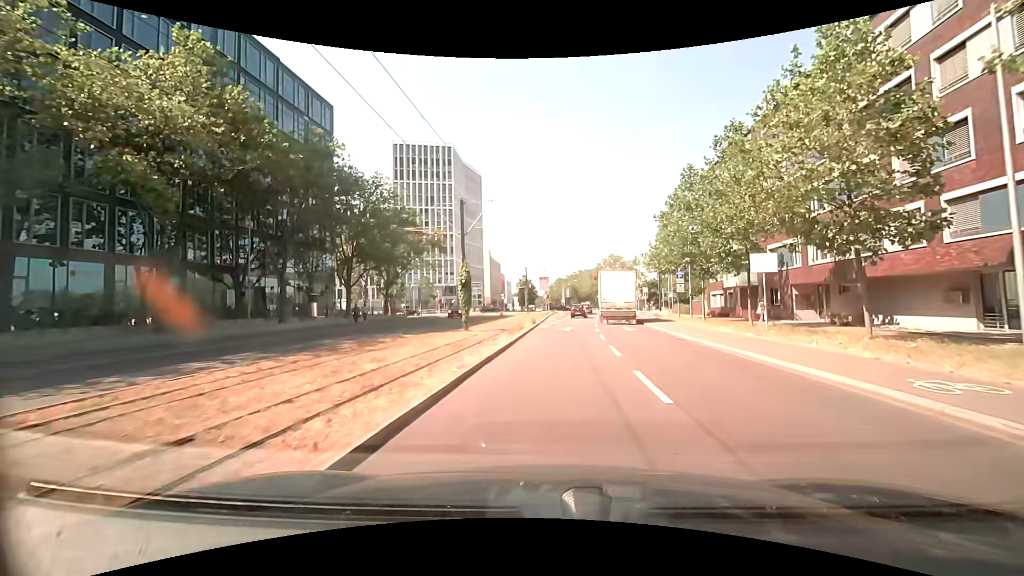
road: secondary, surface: asphalt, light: Day
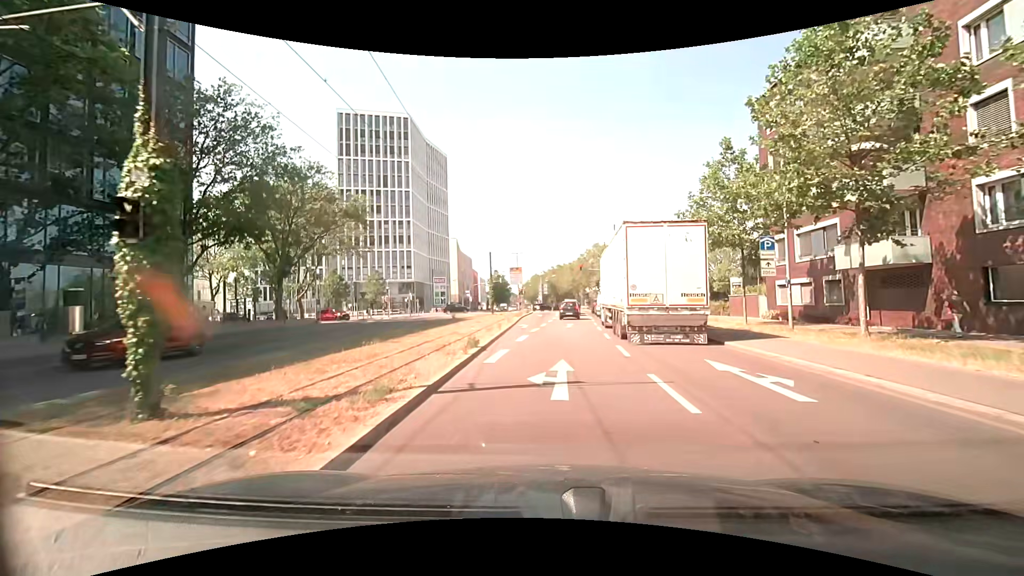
(+0.8, +19.7) m; +4°
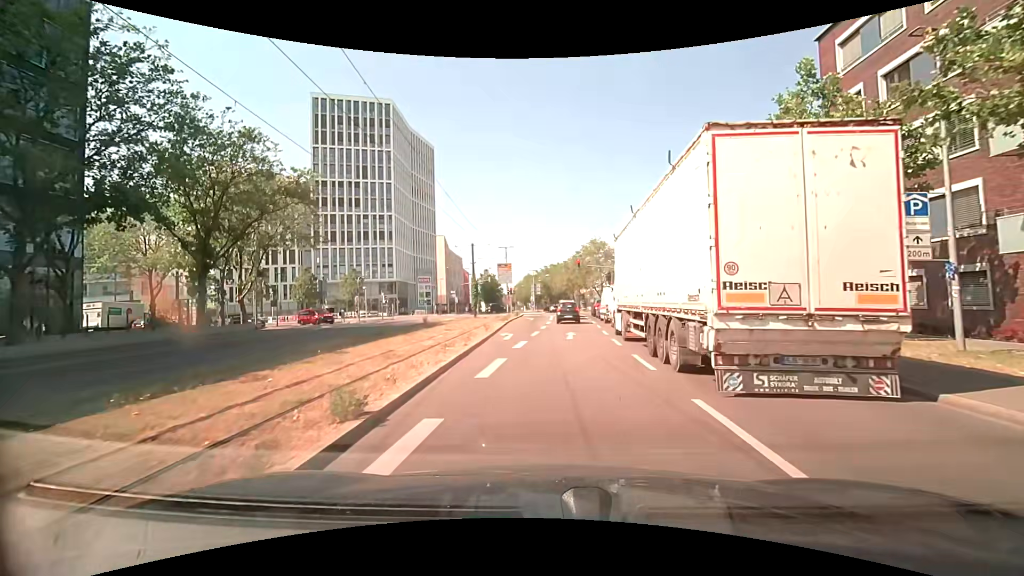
(-0.1, +8.6) m; 0°
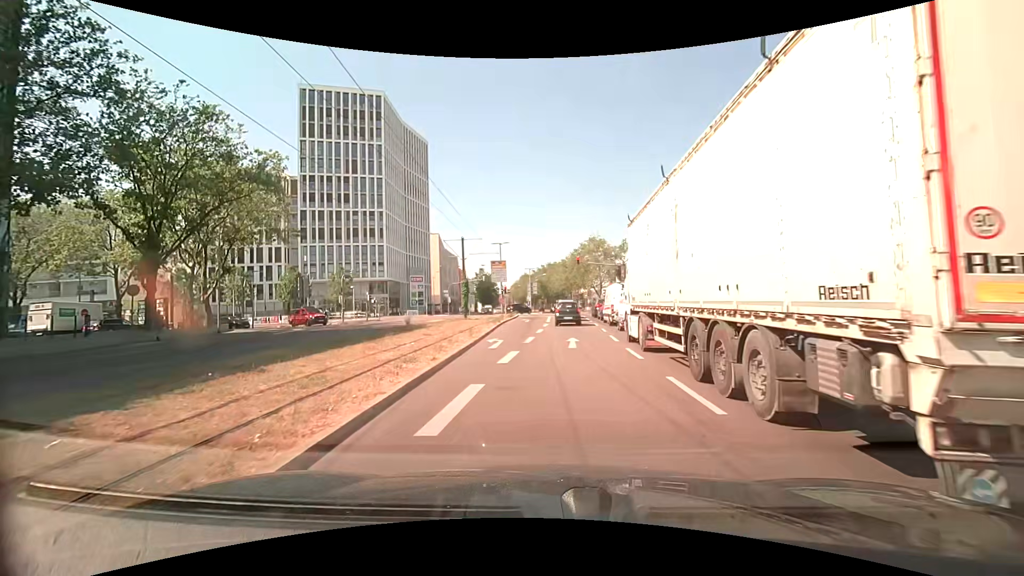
(0.0, +4.0) m; -1°
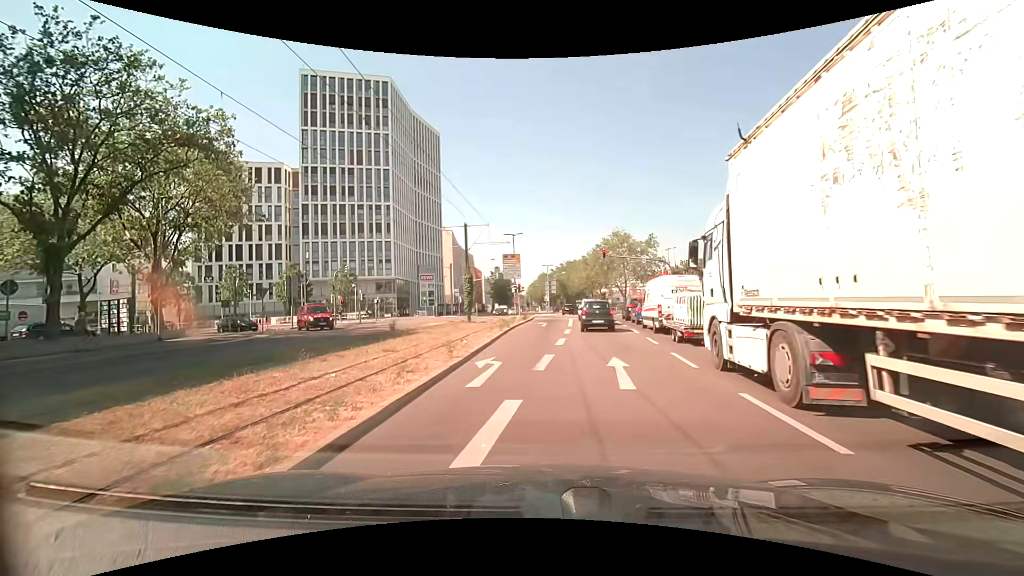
(-0.1, +7.5) m; -1°
